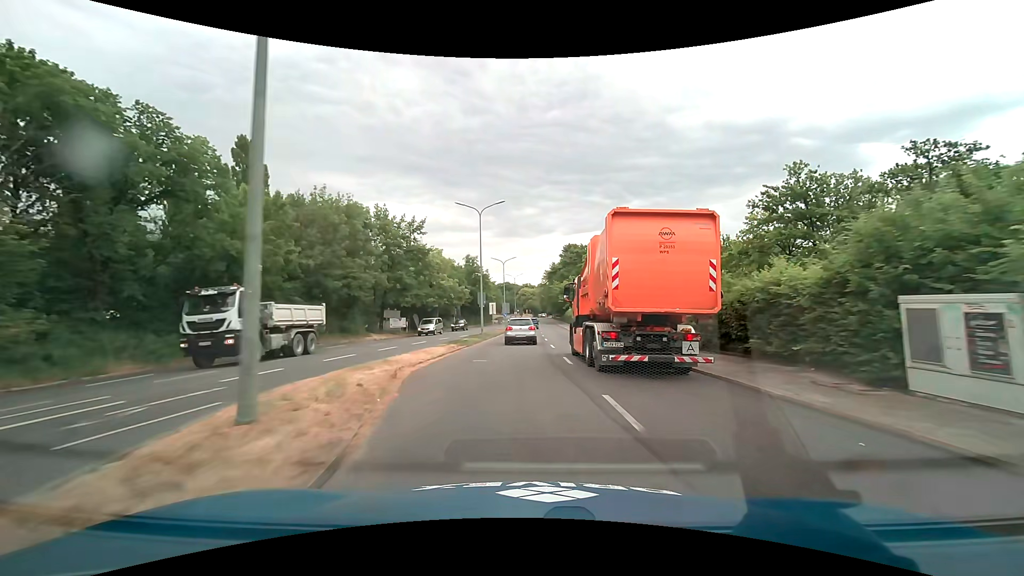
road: primary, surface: asphalt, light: Day
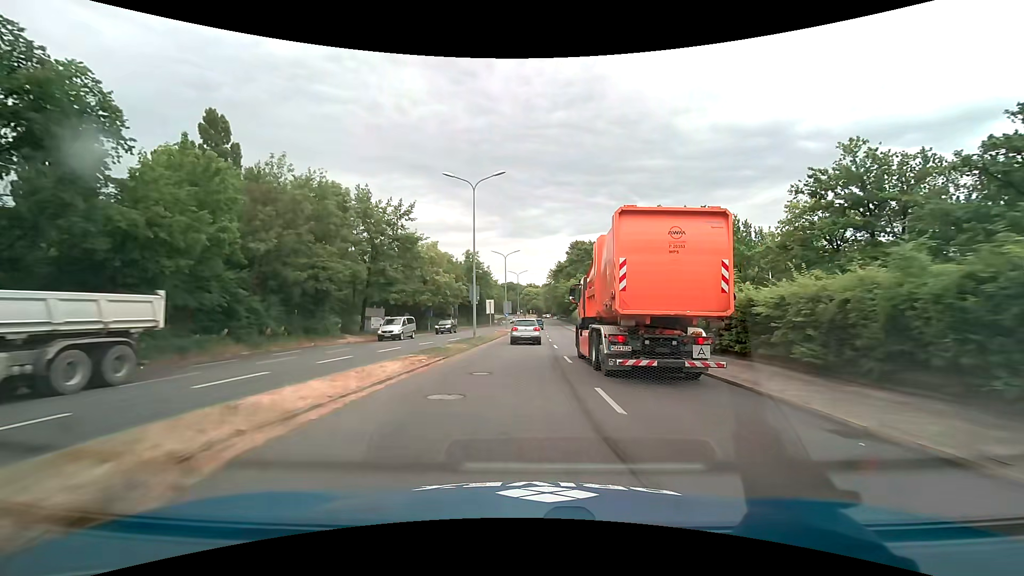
(-0.1, +7.7) m; -1°
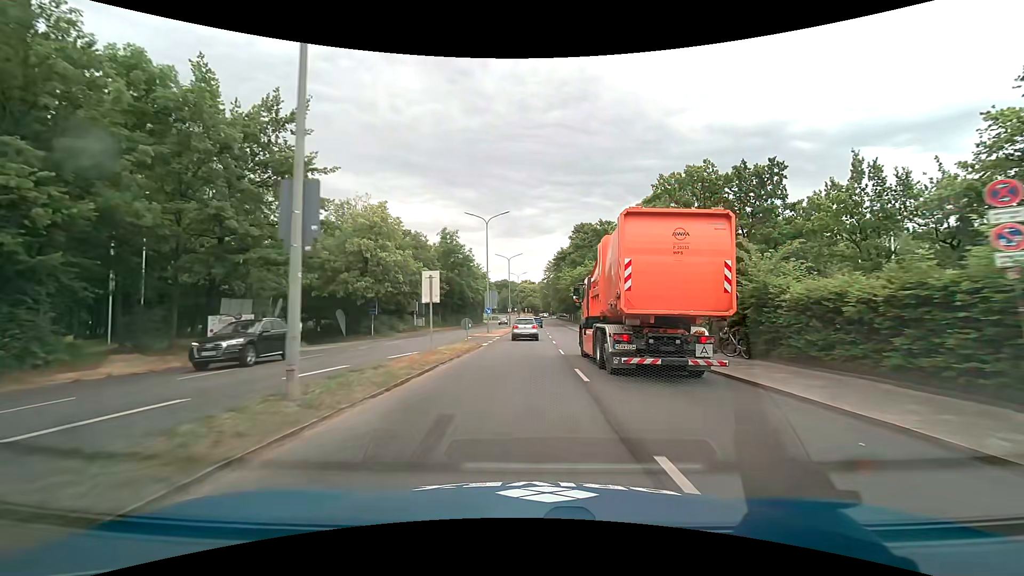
(+0.1, +23.1) m; +1°
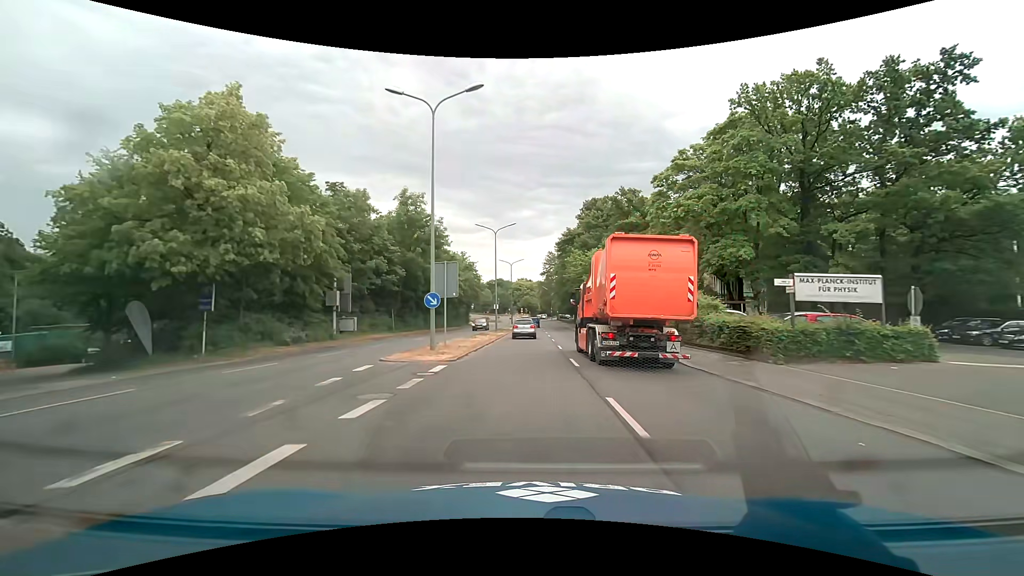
(+0.1, +23.2) m; 0°
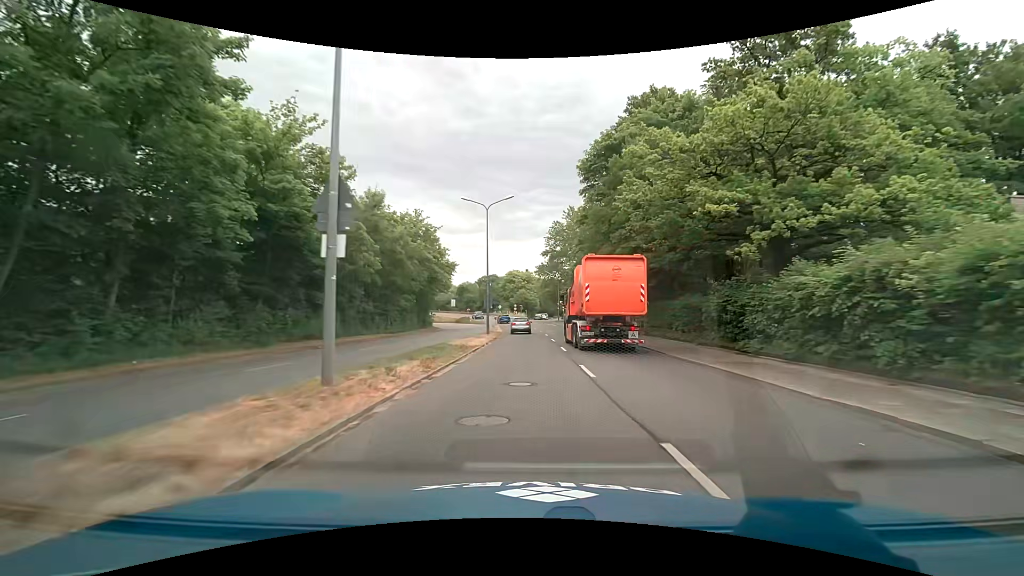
(+0.3, +39.5) m; +1°
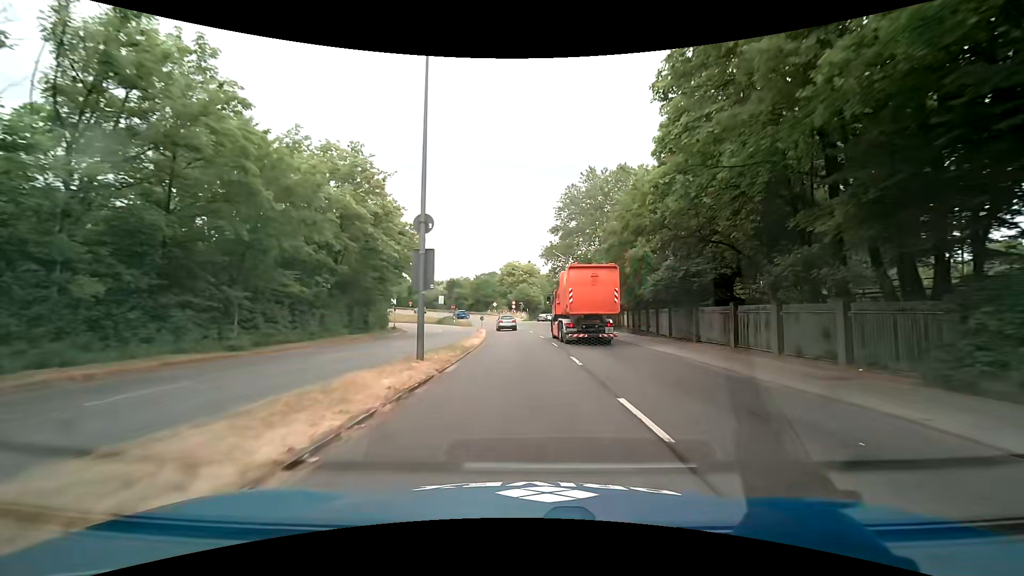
(-0.1, +23.8) m; -1°
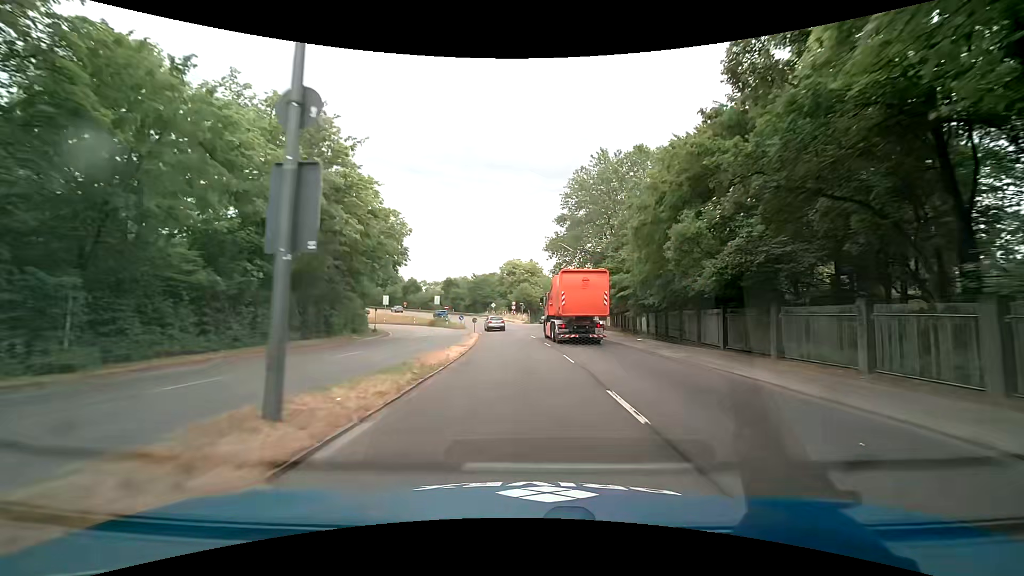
(0.0, +7.9) m; 0°
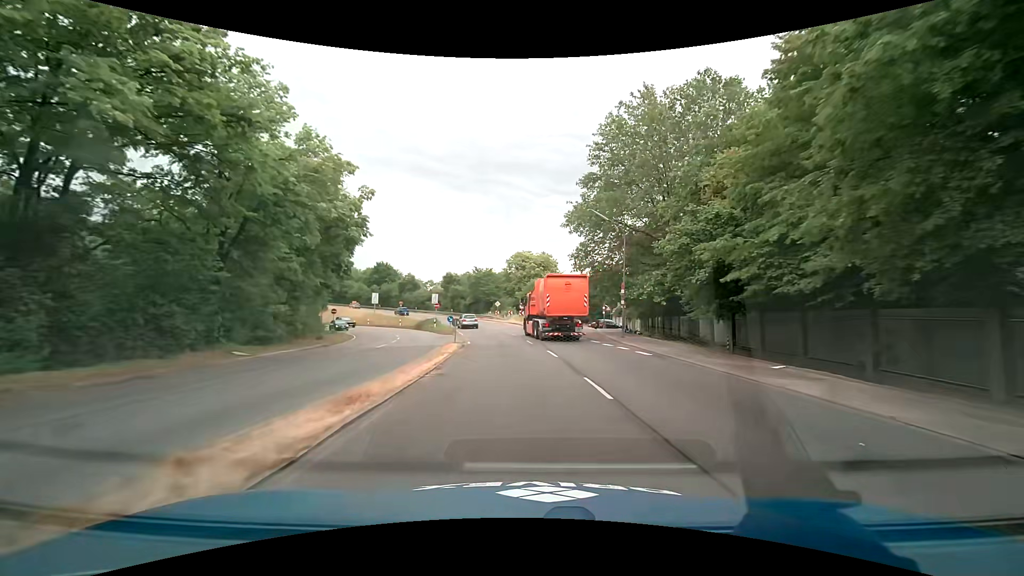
(-0.1, +15.8) m; -1°
(0, +10) (-1, +20) (-2, +30) (-3, +40) (-5, +50) (-8, +59) (-11, +69) (-15, +78) (-19, +87) (-24, +96) m
